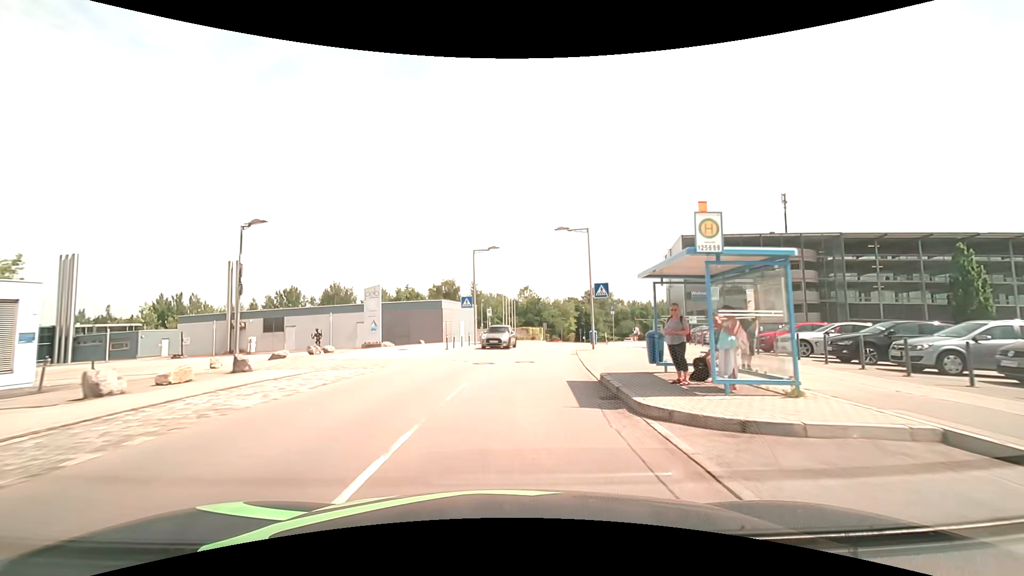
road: residential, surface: asphalt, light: Day
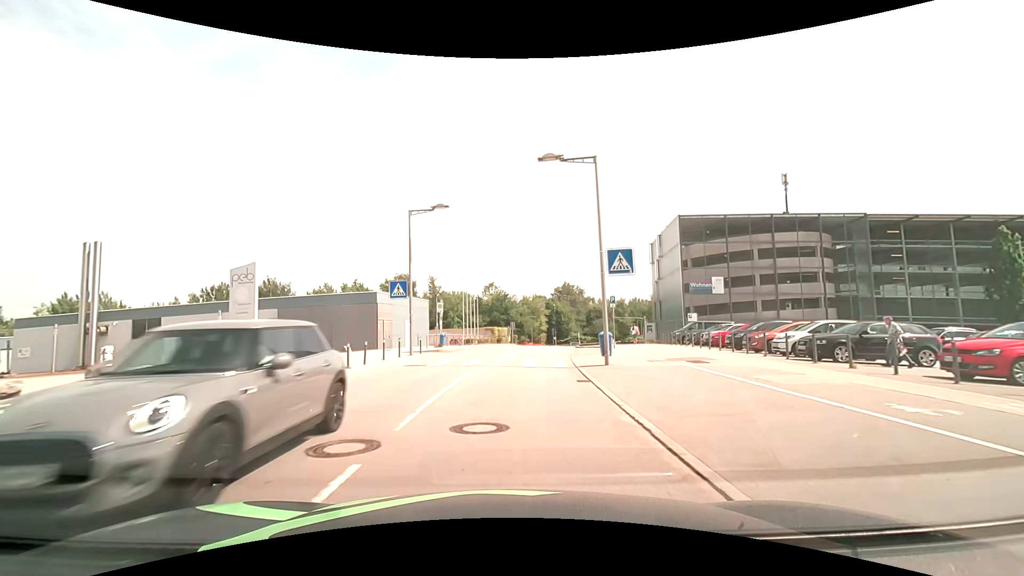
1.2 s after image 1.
(+0.5, +12.5) m; +4°
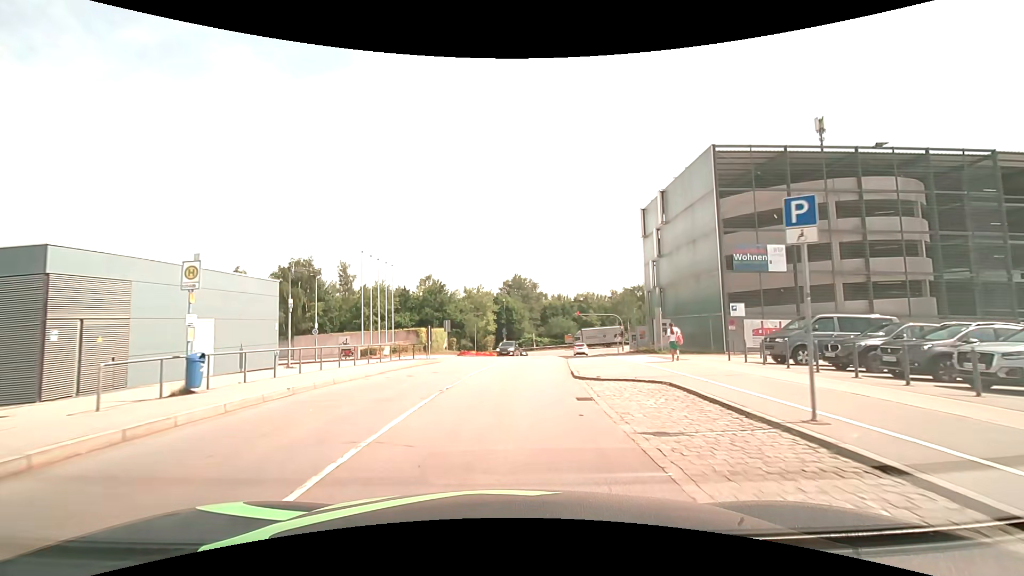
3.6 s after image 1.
(+1.3, +22.5) m; +7°
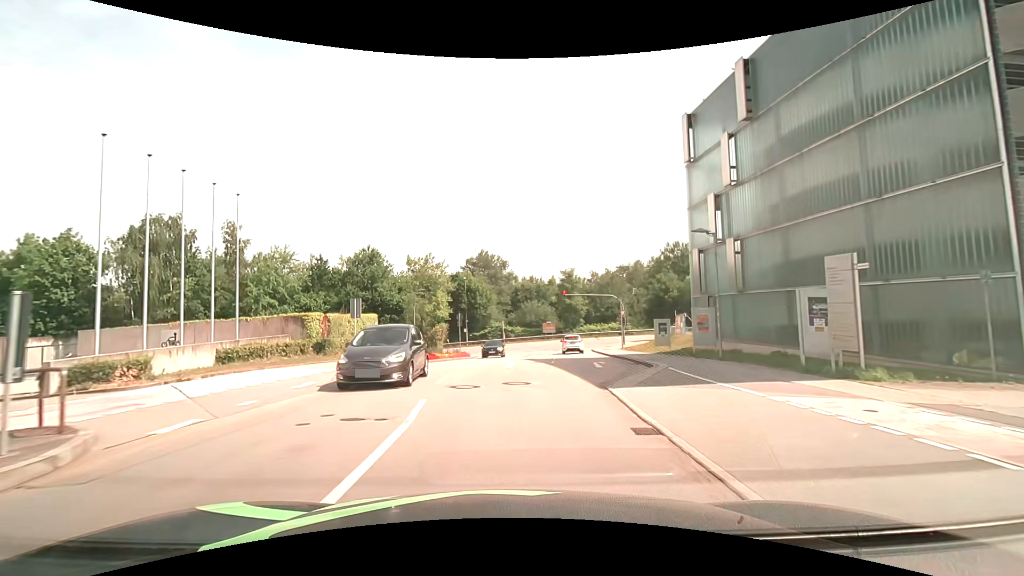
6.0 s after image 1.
(+0.5, +21.3) m; +3°
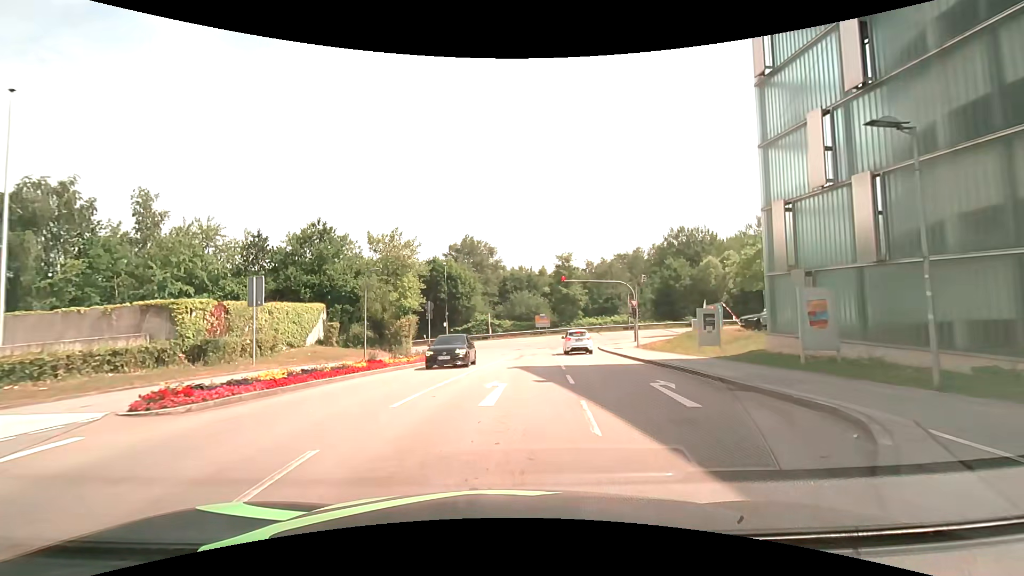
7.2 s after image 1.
(+0.1, +10.4) m; +2°
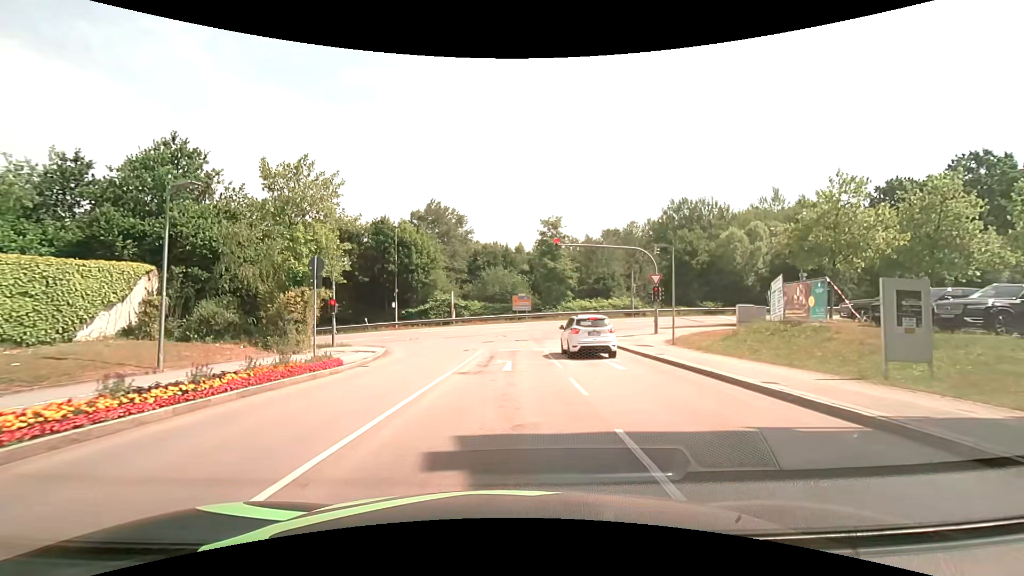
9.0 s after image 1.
(+0.3, +14.5) m; +3°
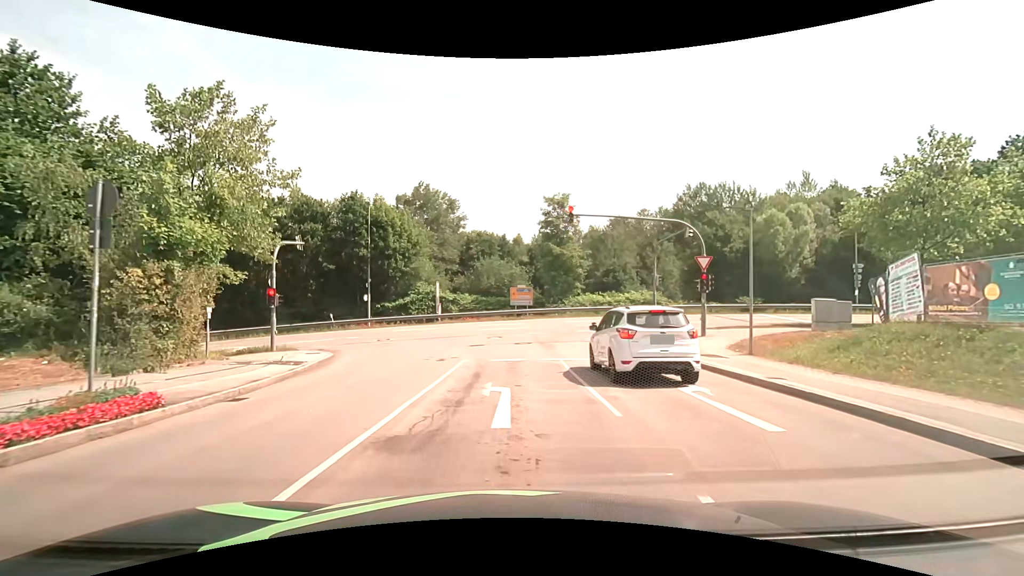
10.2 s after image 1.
(0.0, +8.4) m; -2°
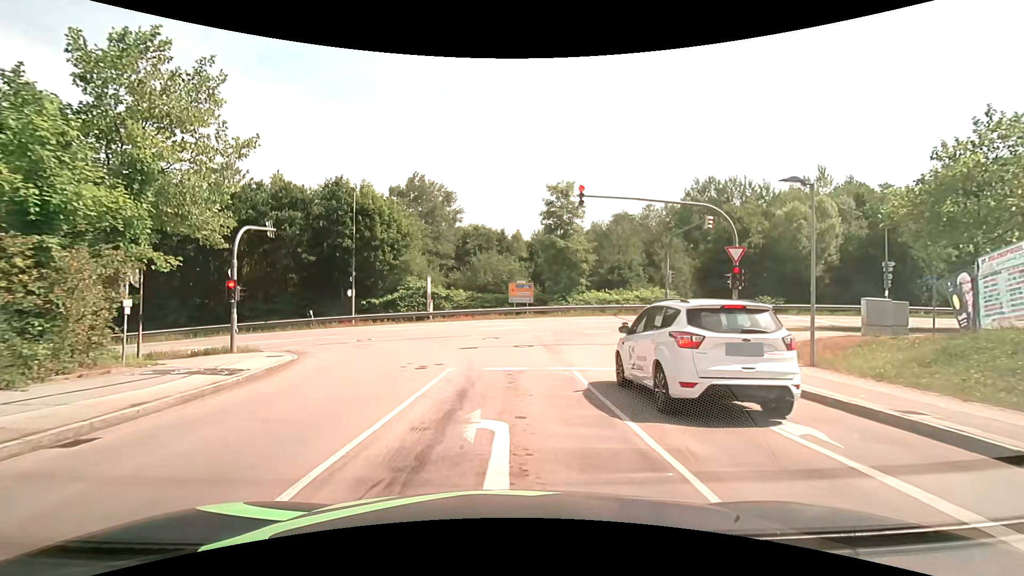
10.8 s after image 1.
(0.0, +3.5) m; -2°
(+1, +10) (+1, +20) (-1, +29) (-10, +35) (-20, +36) (-30, +36) (-40, +37) (-50, +36) (-60, +36) (-70, +36) m
